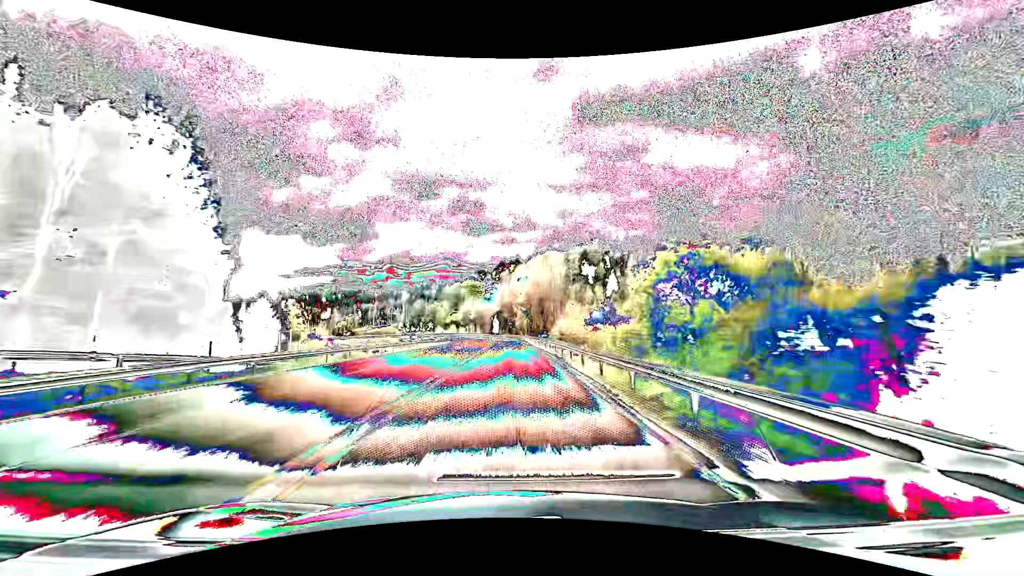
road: primary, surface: asphalt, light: Day
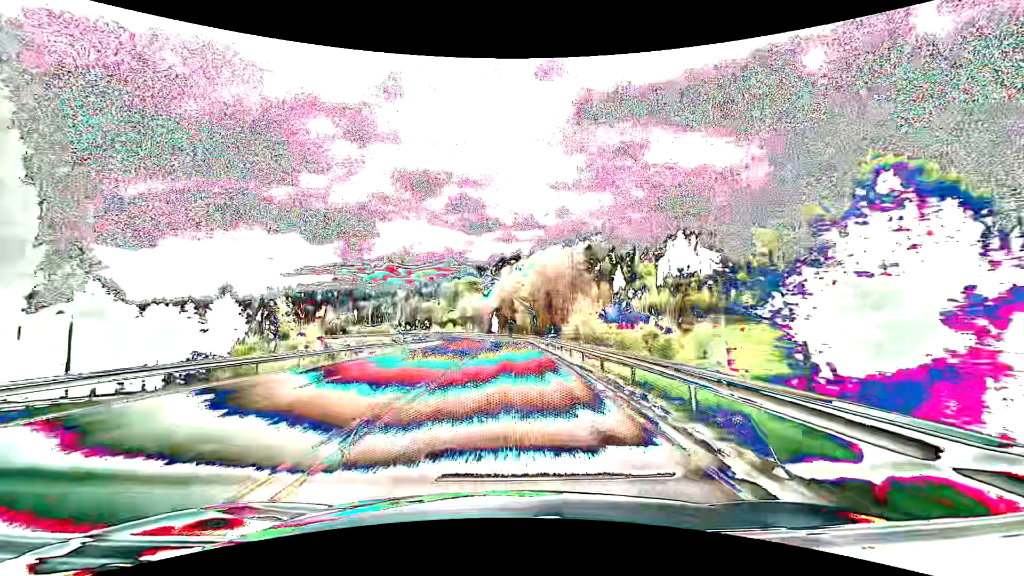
(0.0, +15.9) m; 0°
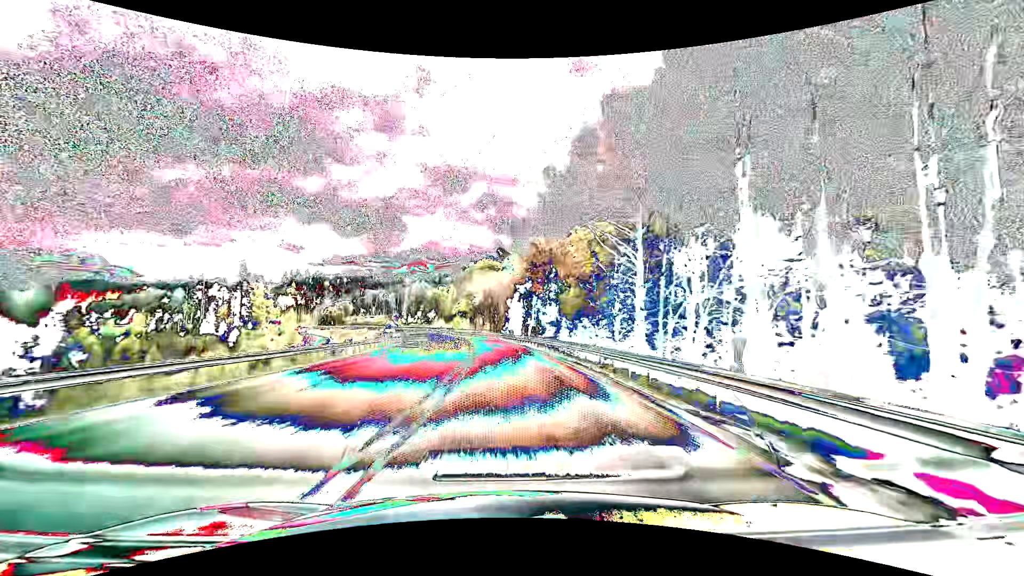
(-1.0, +63.4) m; -3°
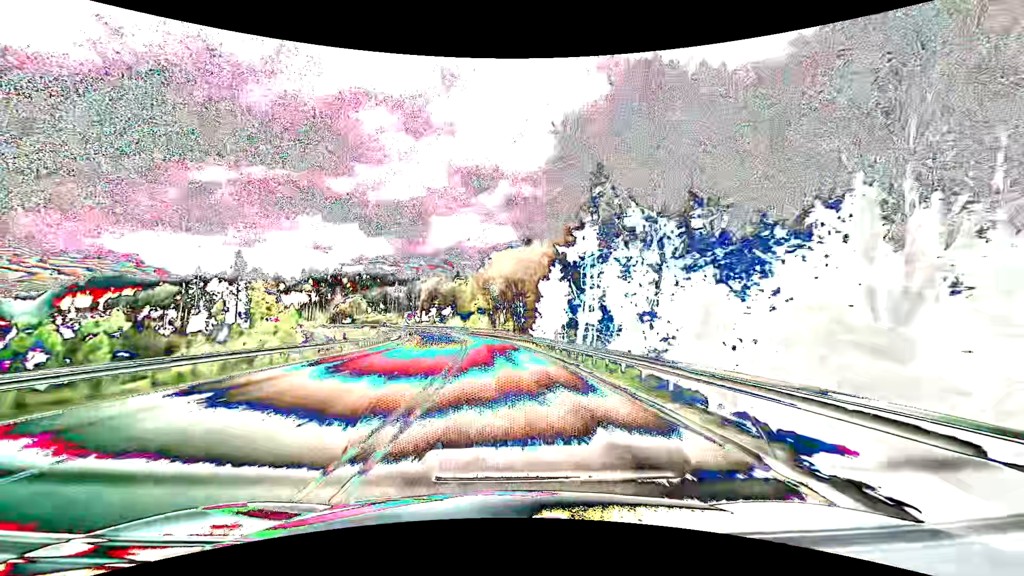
(-0.7, +31.7) m; -3°
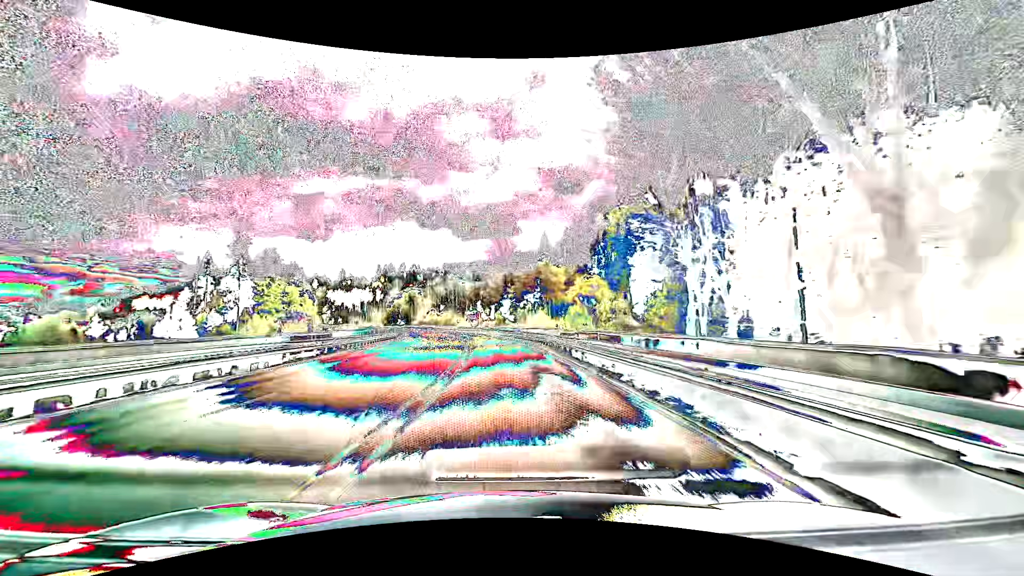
(-7.2, +78.6) m; -10°
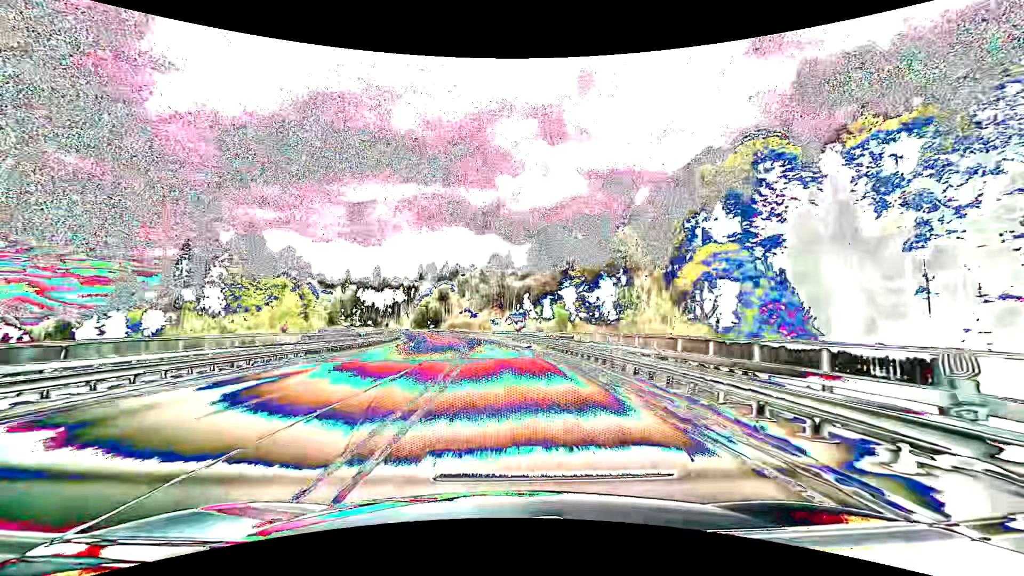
(-2.4, +47.3) m; -6°
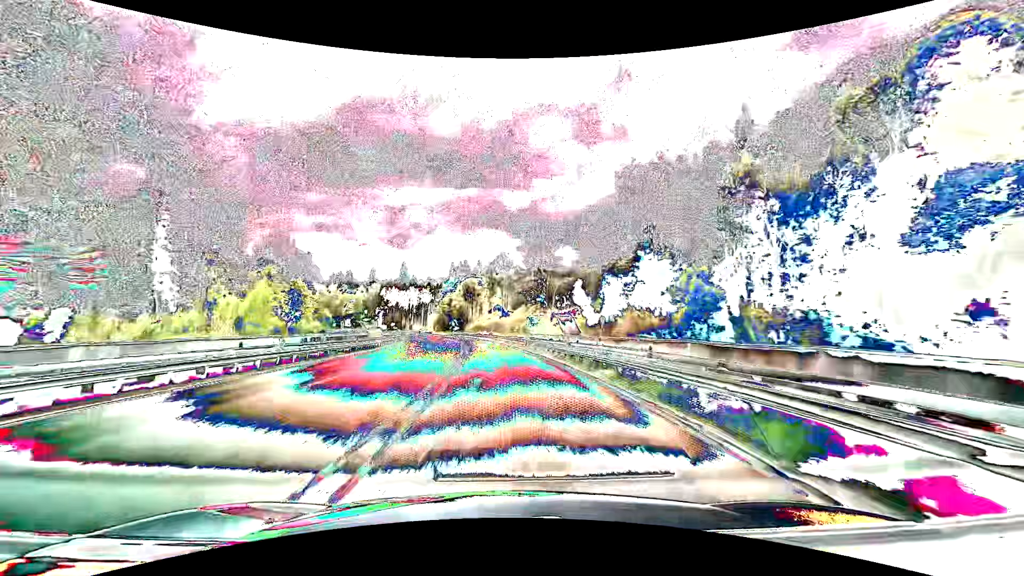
(-1.2, +31.5) m; -4°
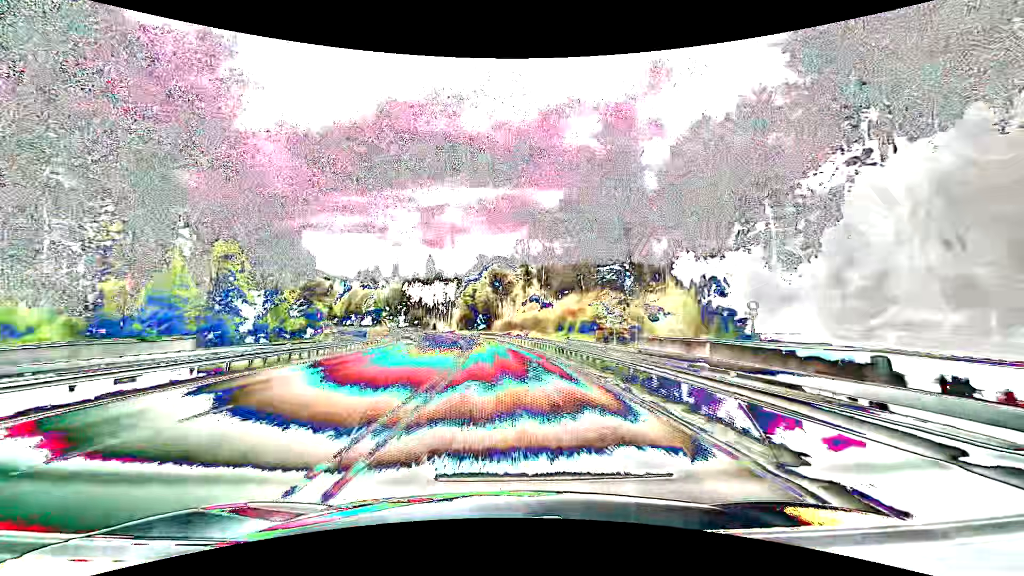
(-1.3, +31.5) m; -4°
(0, +10) (0, +20) (-1, +30) (-2, +40) (-3, +50) (-4, +60) (-5, +70) (-7, +80) (-9, +89) (-11, +99) m
